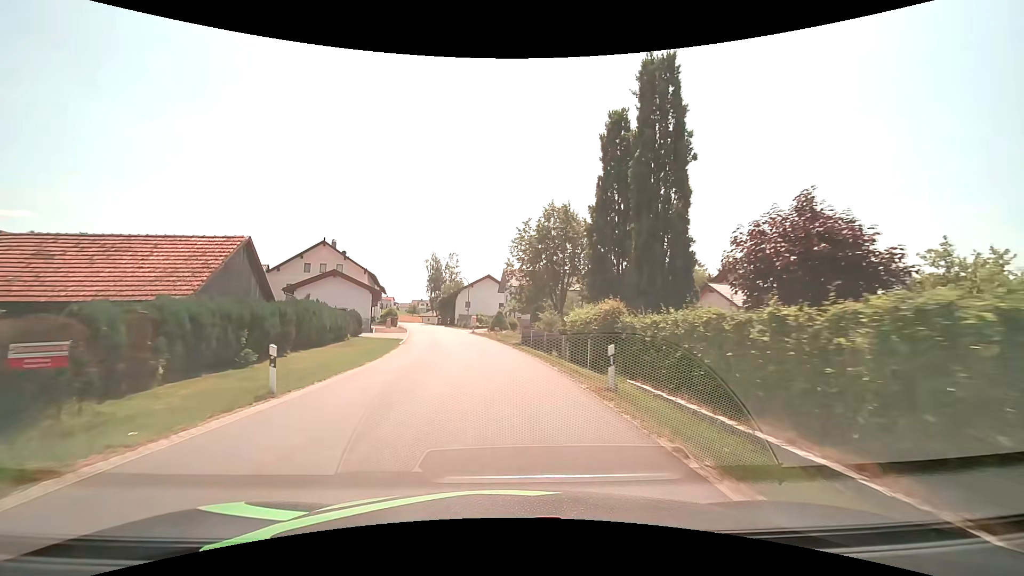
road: tertiary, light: Day
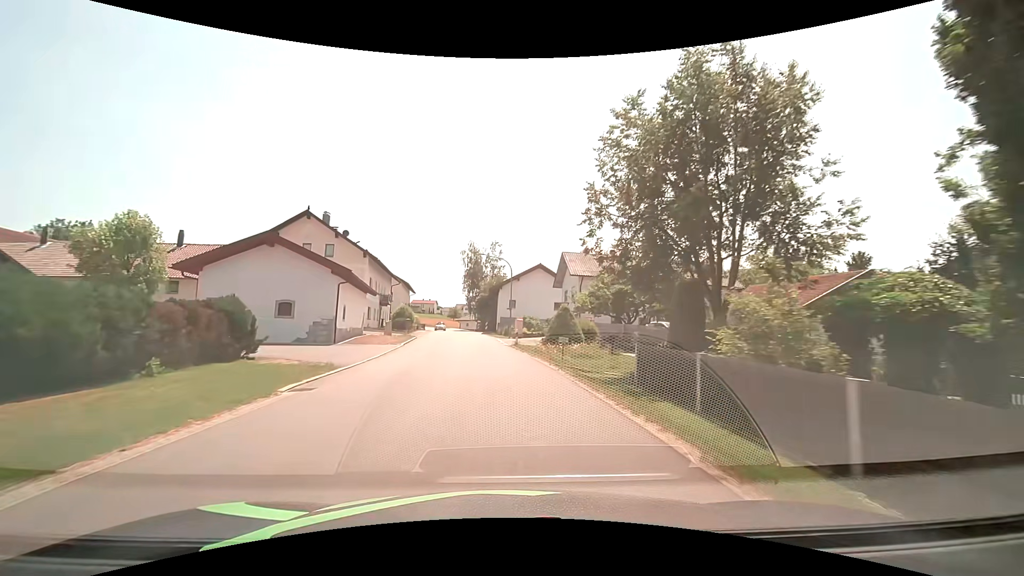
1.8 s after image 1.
(-1.1, +22.6) m; -6°
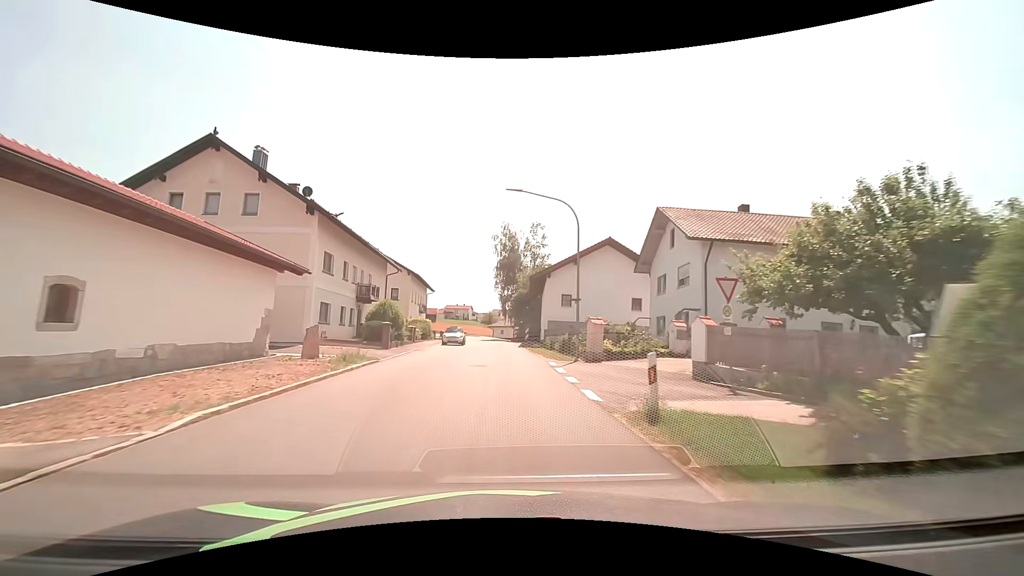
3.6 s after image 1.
(-0.7, +22.5) m; -4°
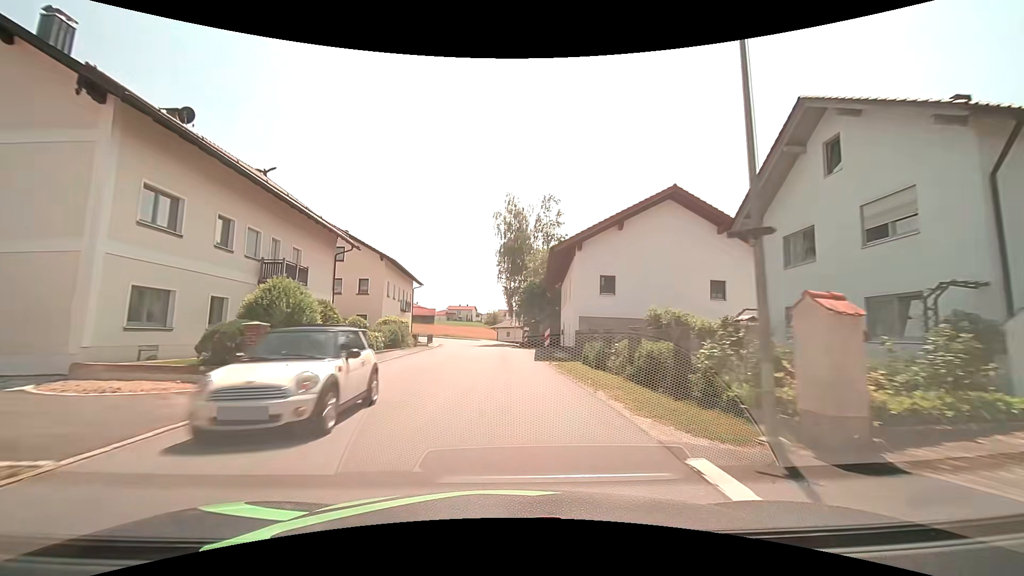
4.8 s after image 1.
(-0.1, +15.0) m; 0°
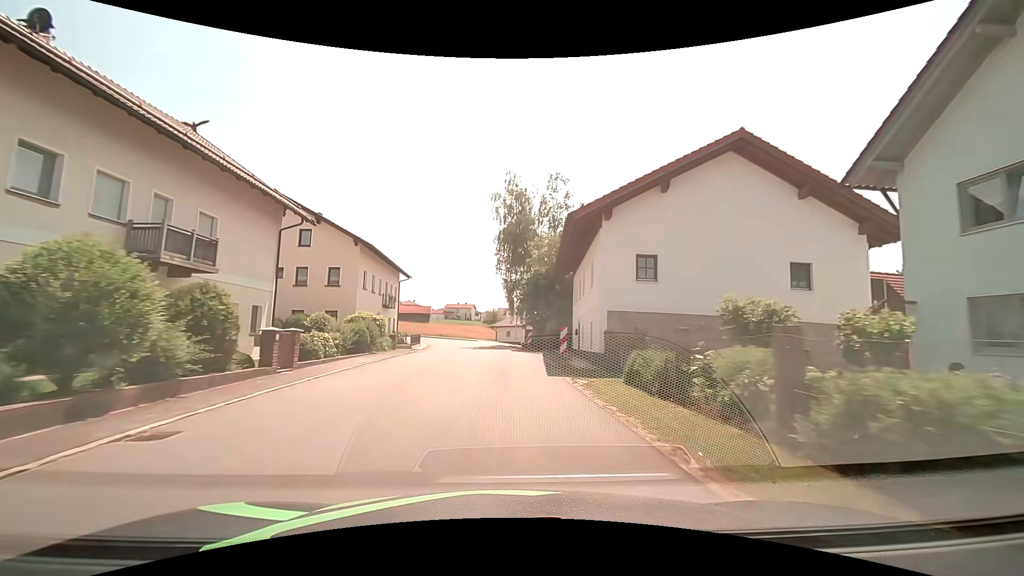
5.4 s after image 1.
(0.0, +7.5) m; 0°
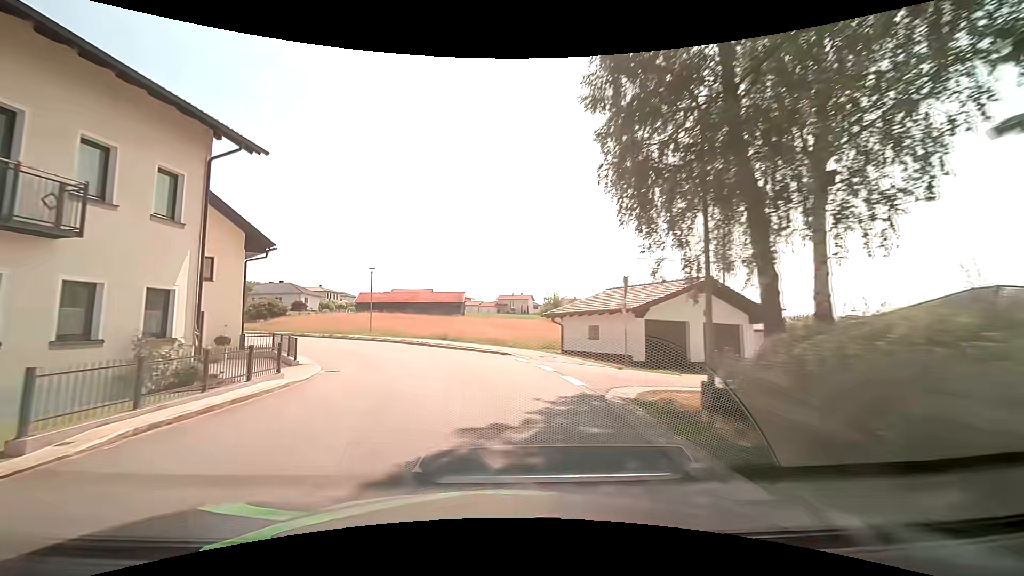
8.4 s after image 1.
(-0.8, +38.0) m; -7°
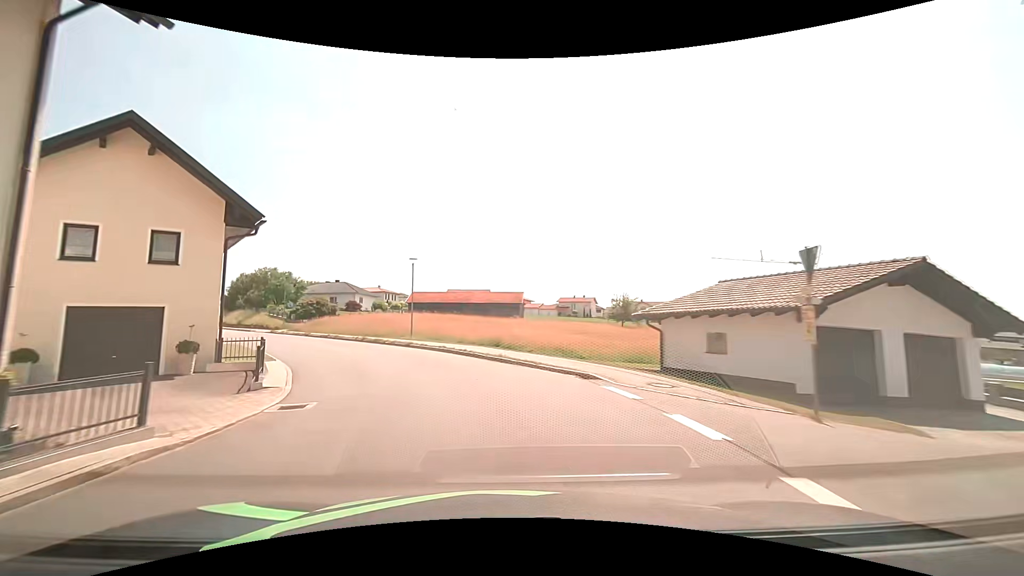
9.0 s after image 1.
(-0.4, +7.6) m; -7°
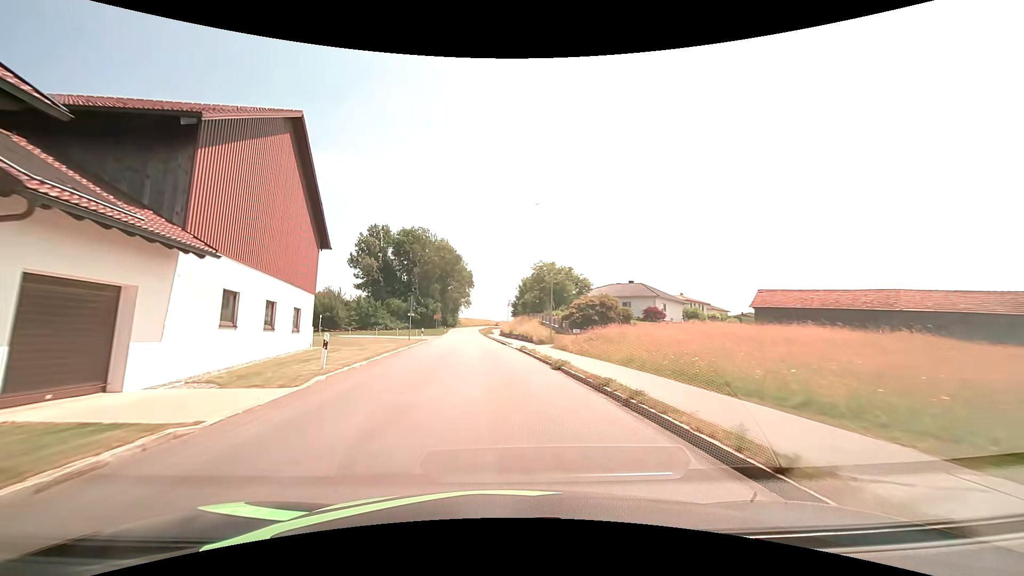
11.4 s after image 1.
(-8.5, +28.2) m; -32°
